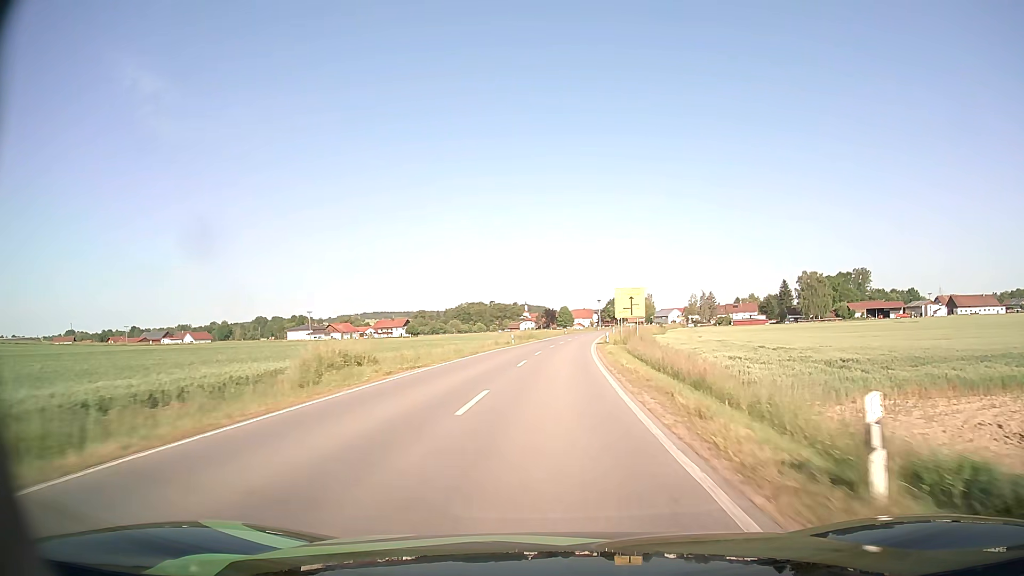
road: secondary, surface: asphalt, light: Day
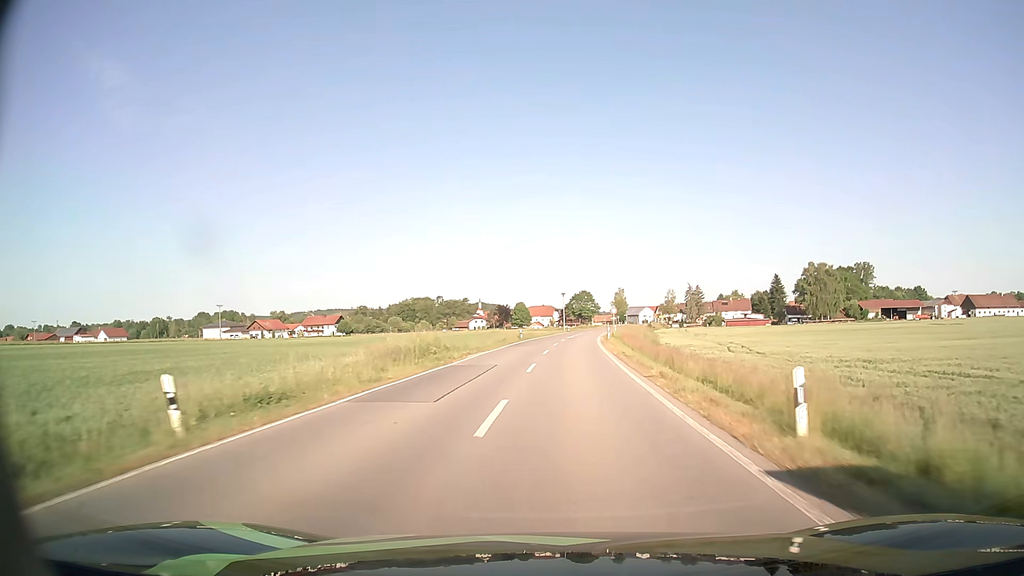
(+1.1, +47.9) m; +3°
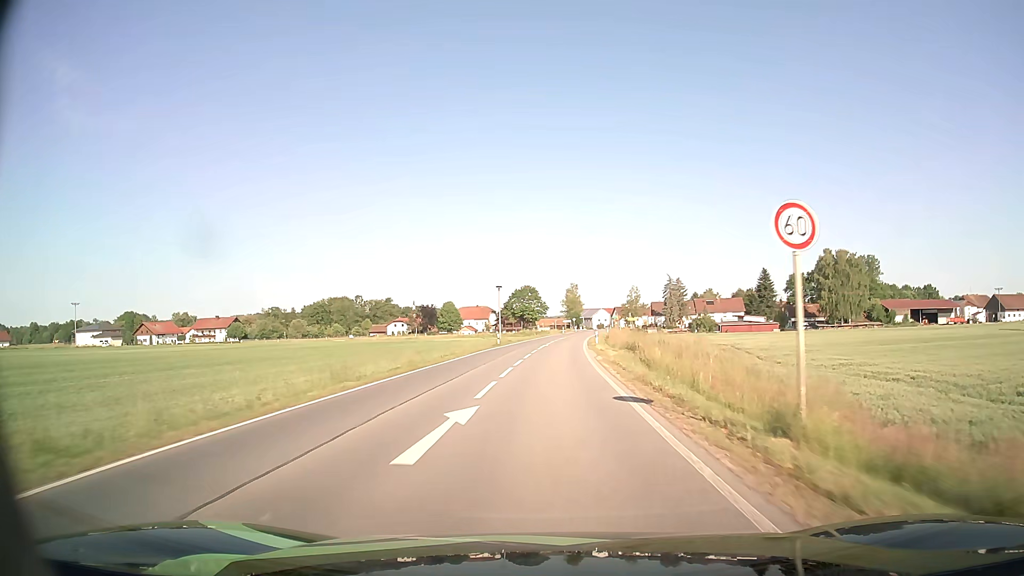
(+2.6, +56.6) m; +5°
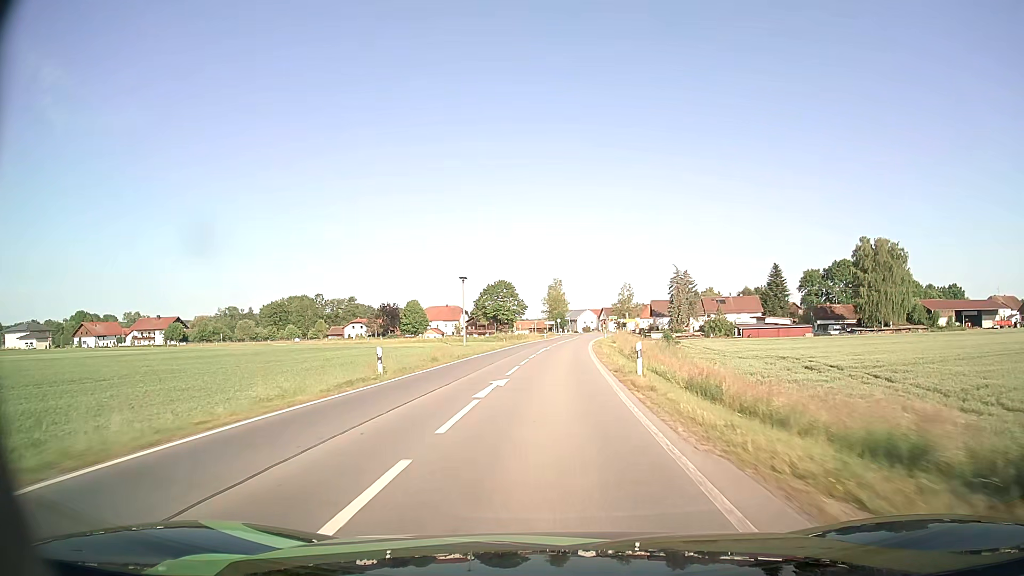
(+0.5, +32.1) m; +2°
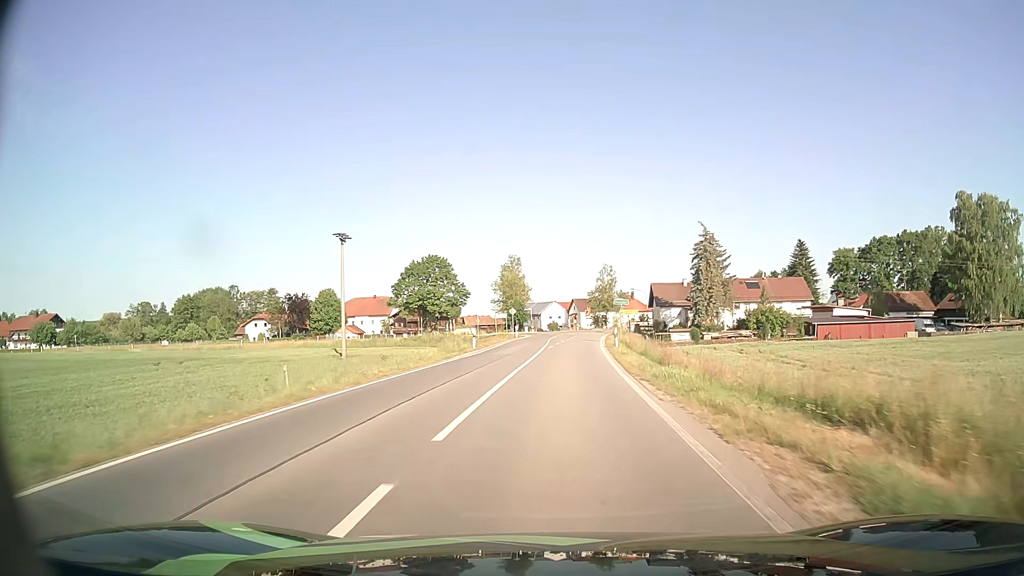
(+1.6, +51.4) m; +3°
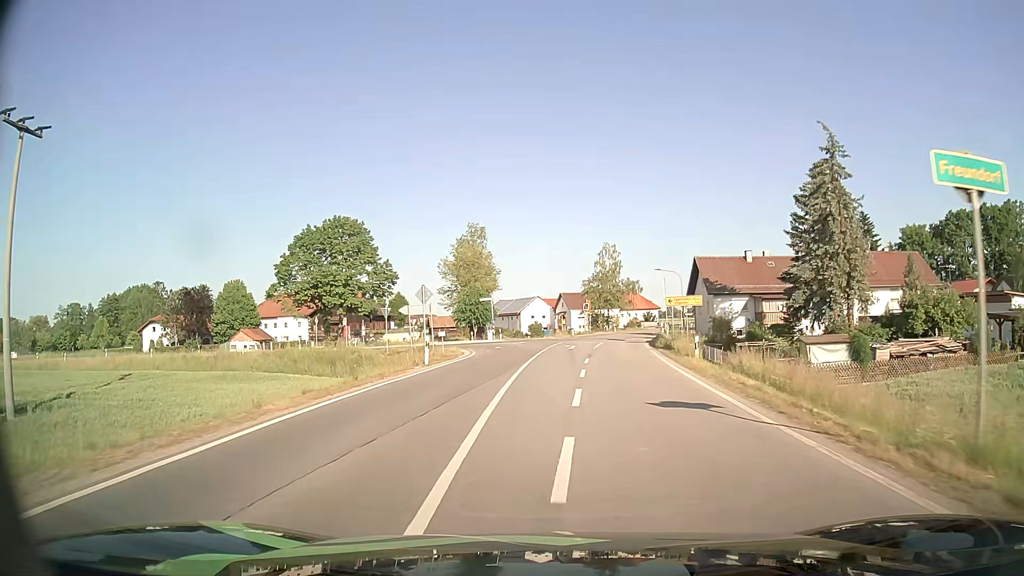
(+0.7, +42.9) m; +1°
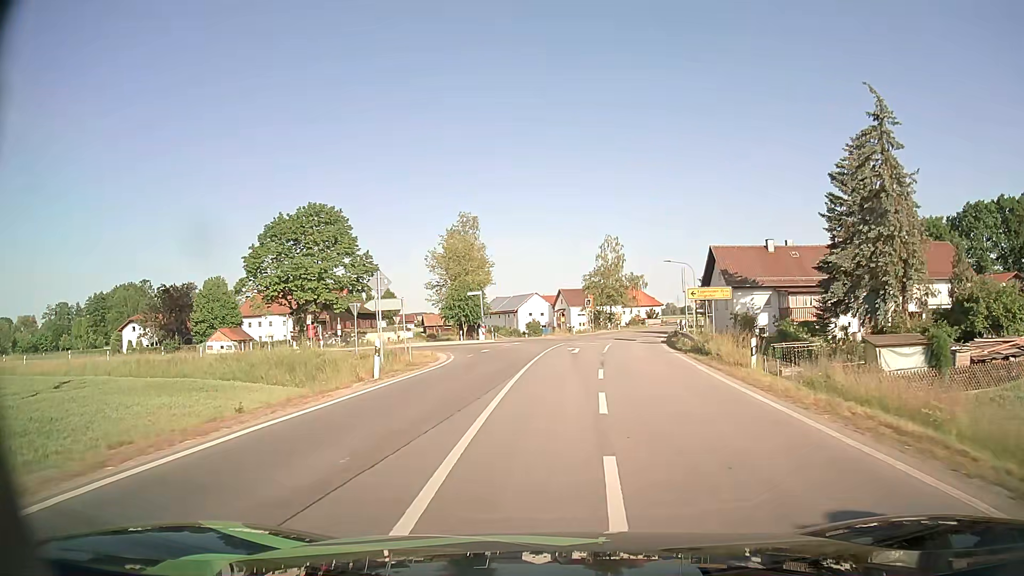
(0.0, +7.2) m; 0°
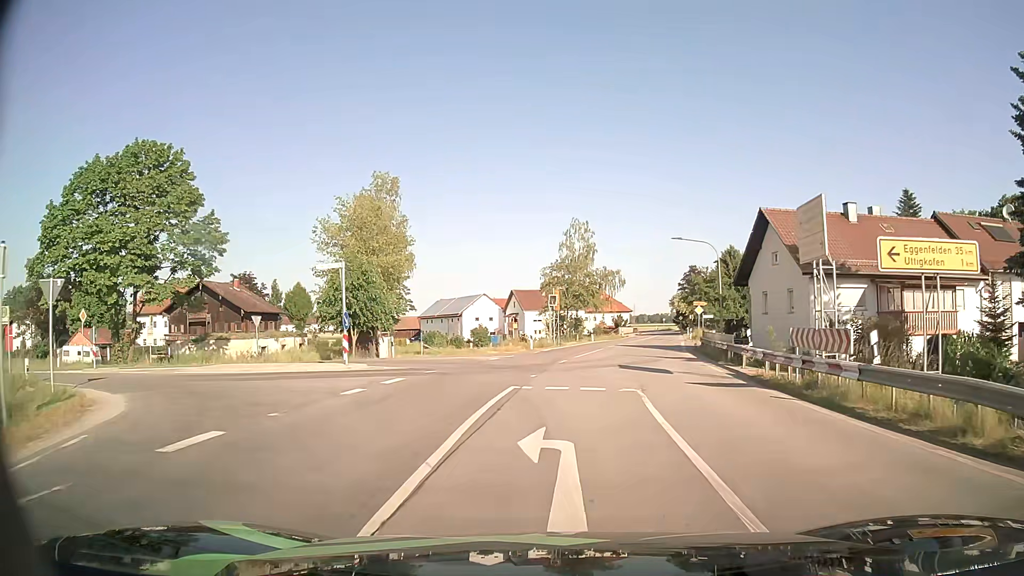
(+0.4, +23.7) m; +4°
